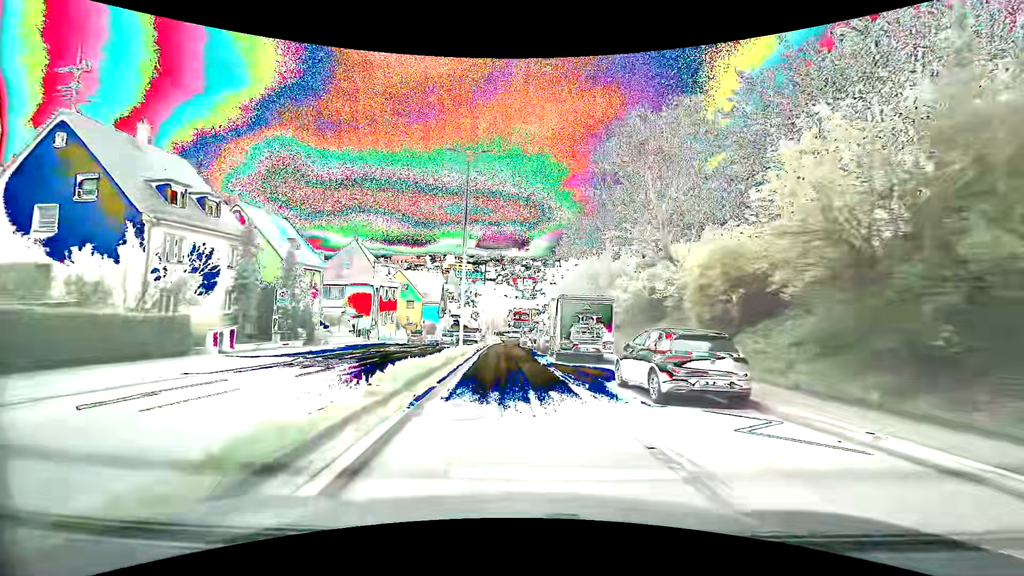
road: secondary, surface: asphalt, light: Day
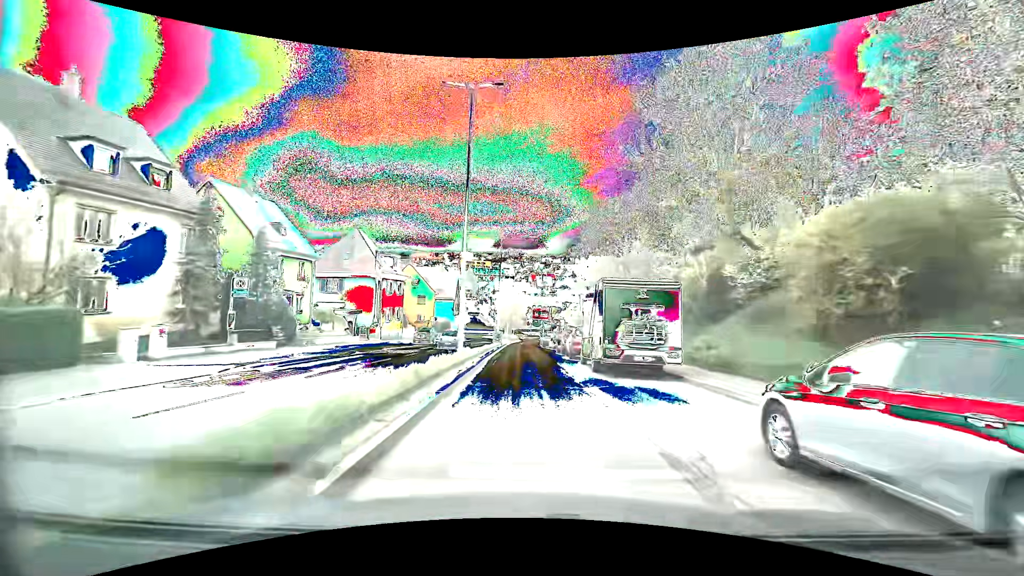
(-0.2, +6.8) m; -3°
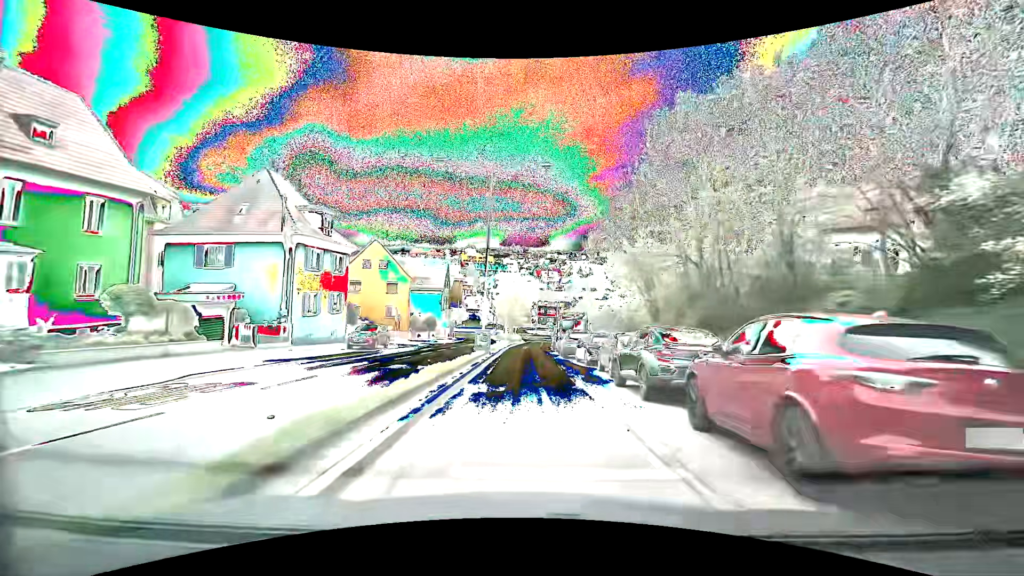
(-0.1, +20.5) m; 0°
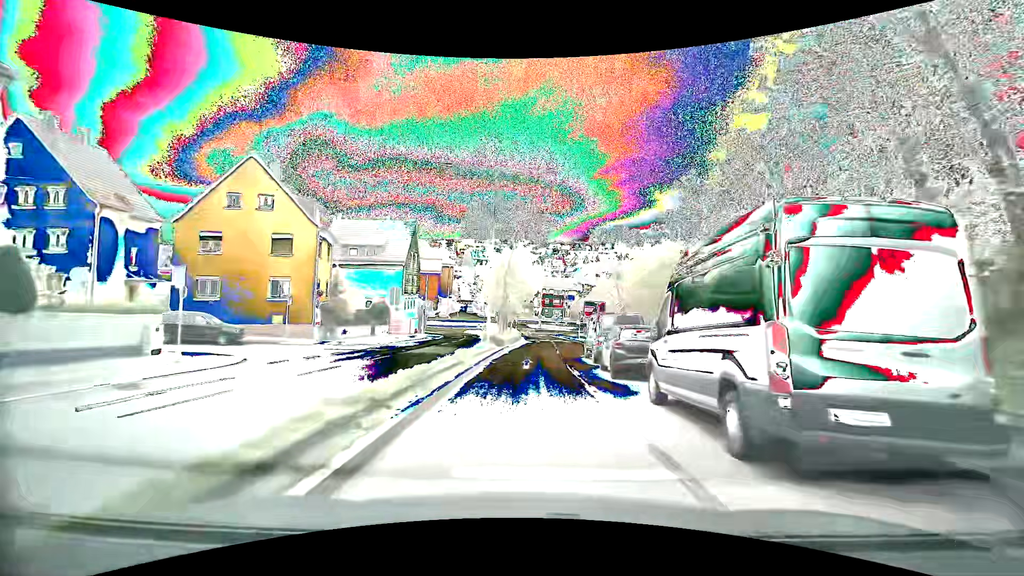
(-0.1, +28.1) m; 0°
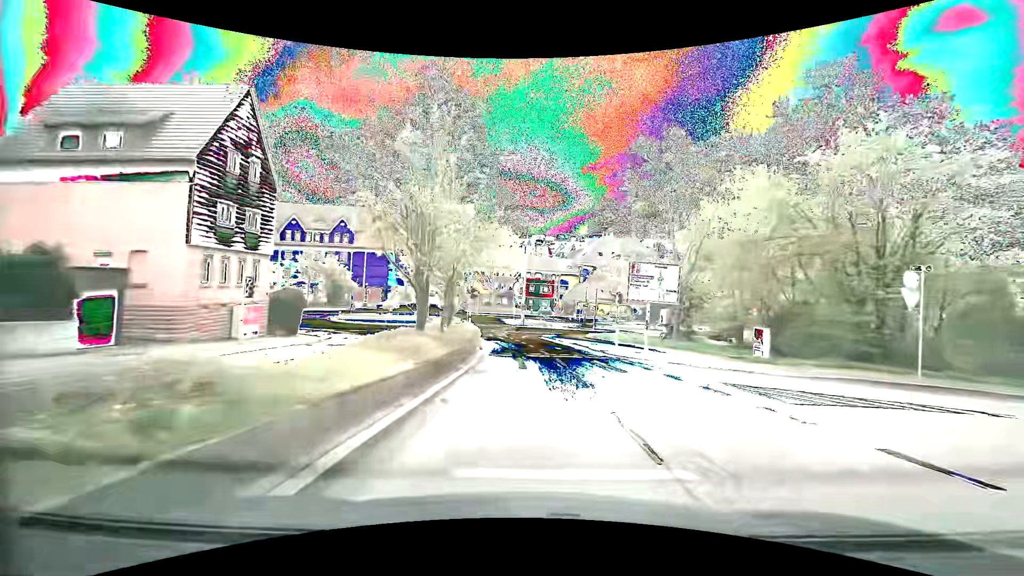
(+0.5, +34.3) m; +2°
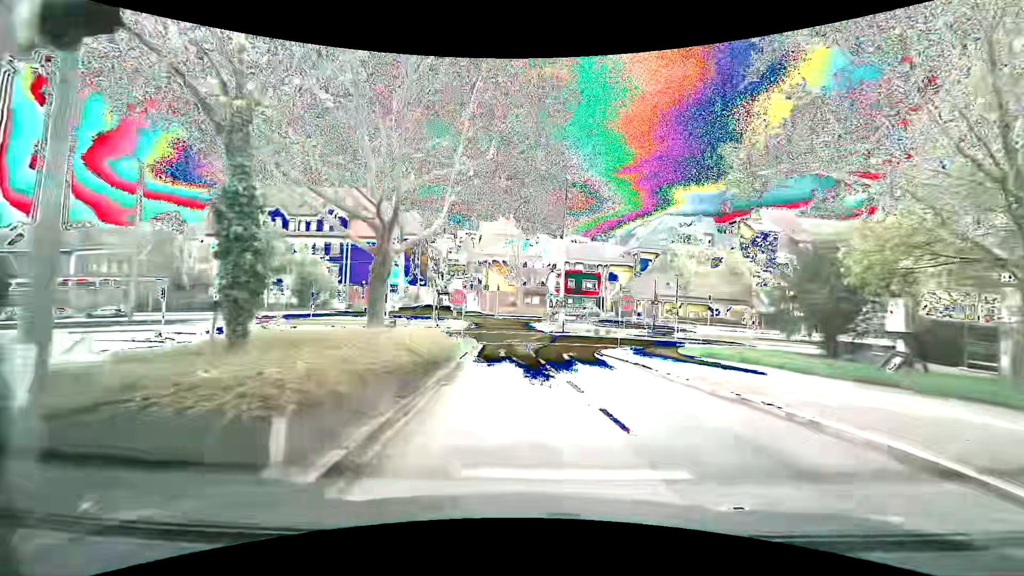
(-0.2, +23.1) m; -4°
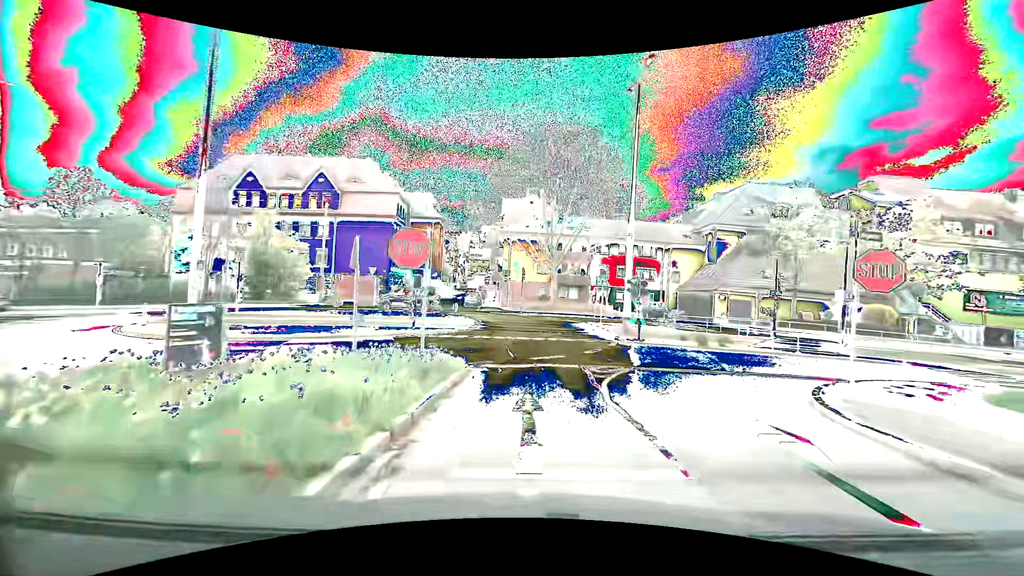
(-0.7, +17.5) m; -3°
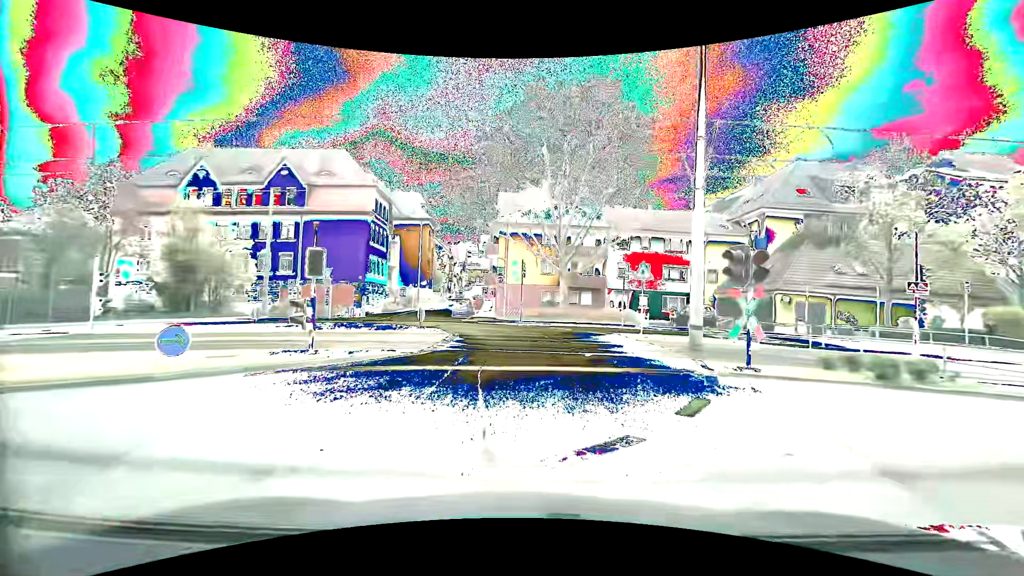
(0.0, +10.4) m; 0°
